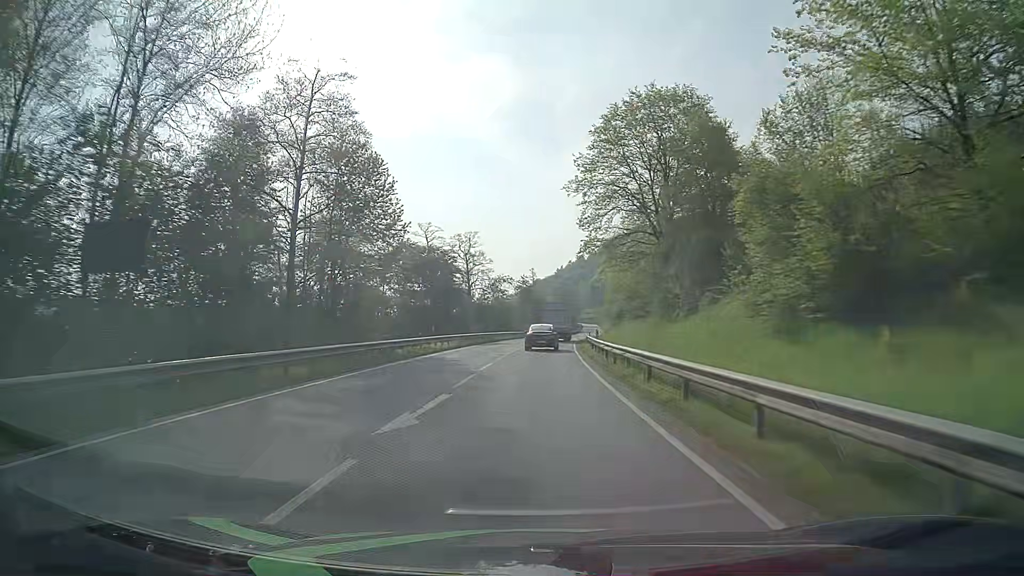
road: primary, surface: asphalt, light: Day
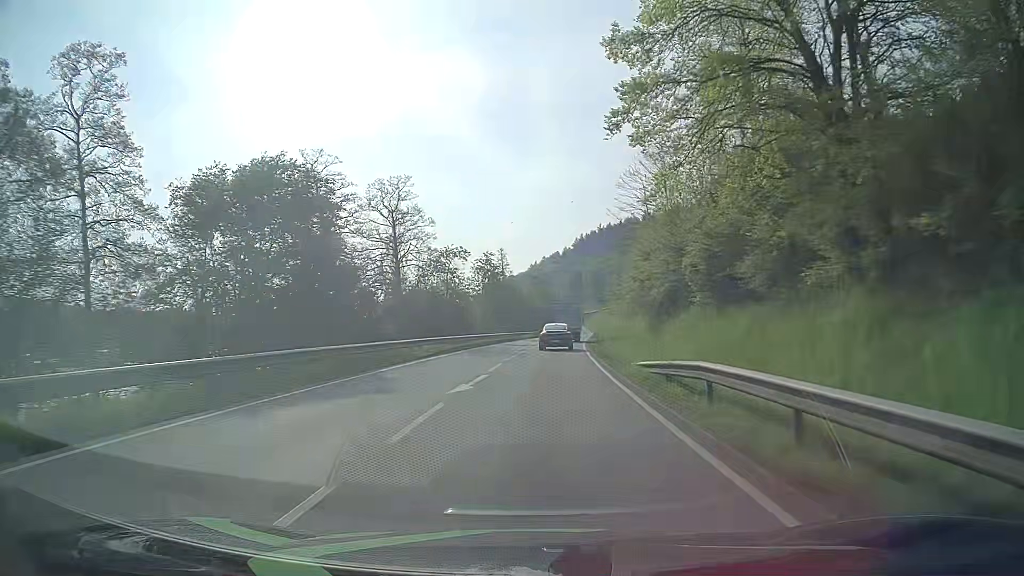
(+0.6, +37.1) m; +2°
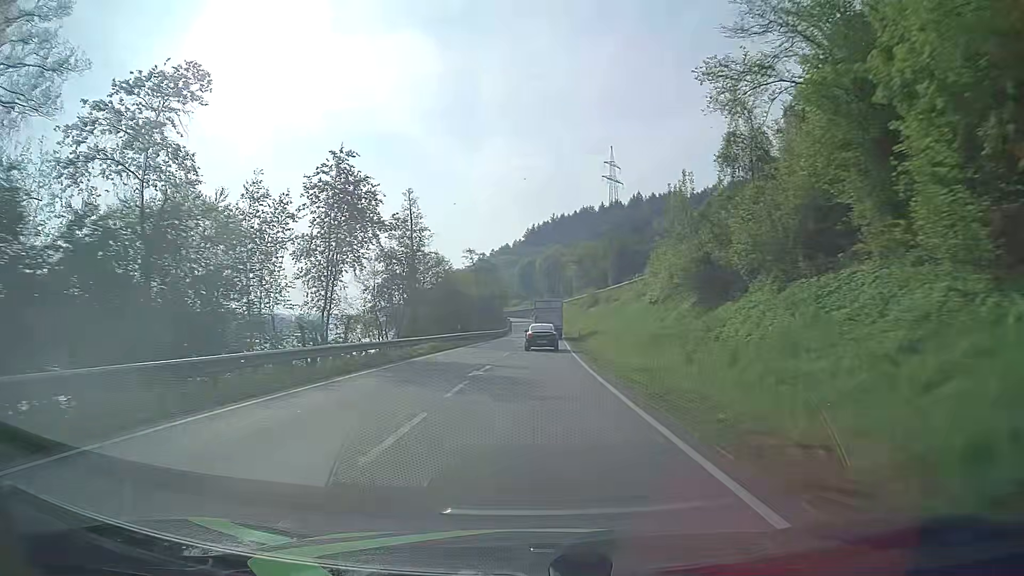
(+1.8, +49.2) m; +4°
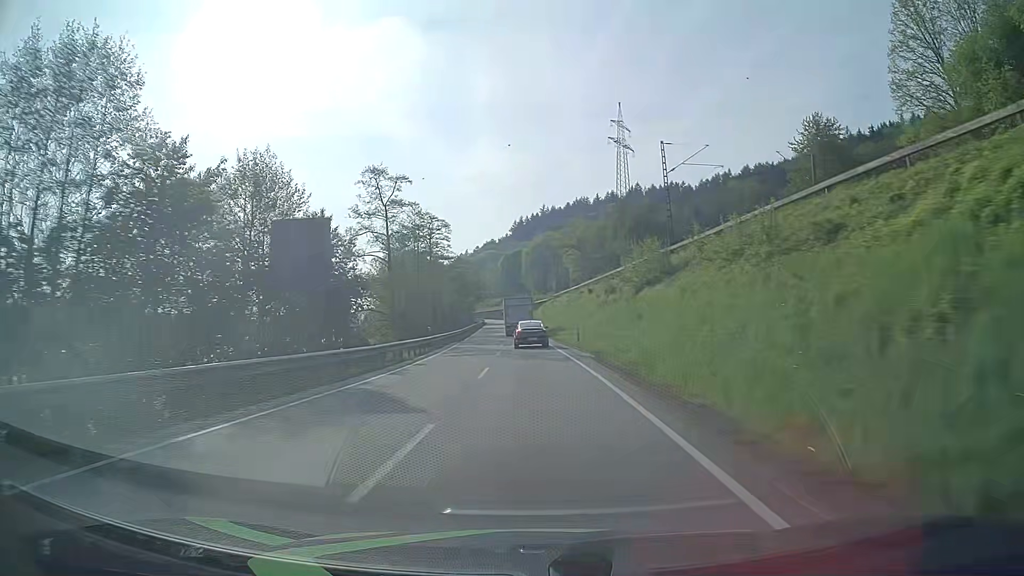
(+1.2, +61.7) m; +1°
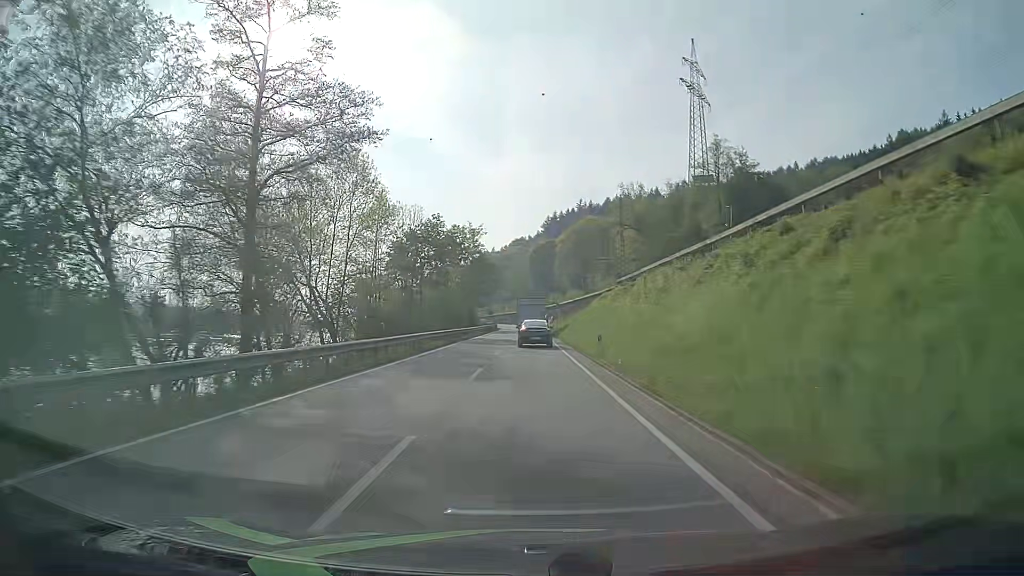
(-1.3, +60.8) m; -3°
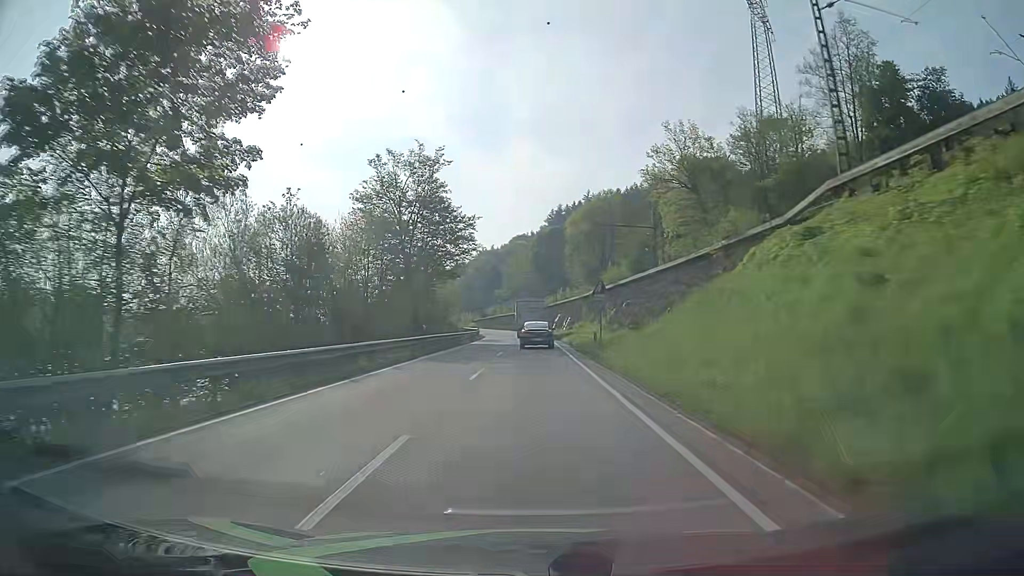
(-0.1, +47.7) m; 0°
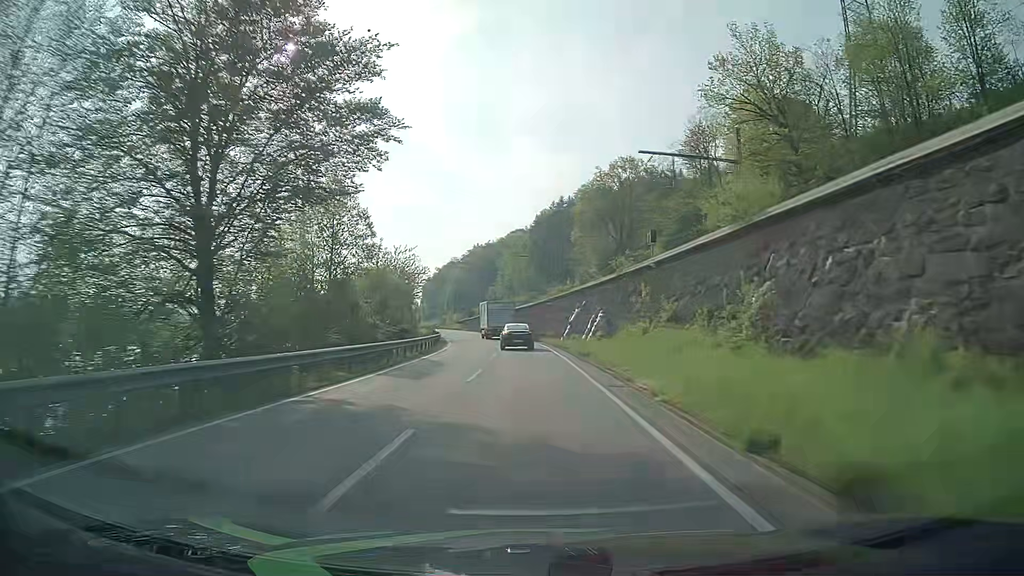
(0.0, +35.4) m; 0°
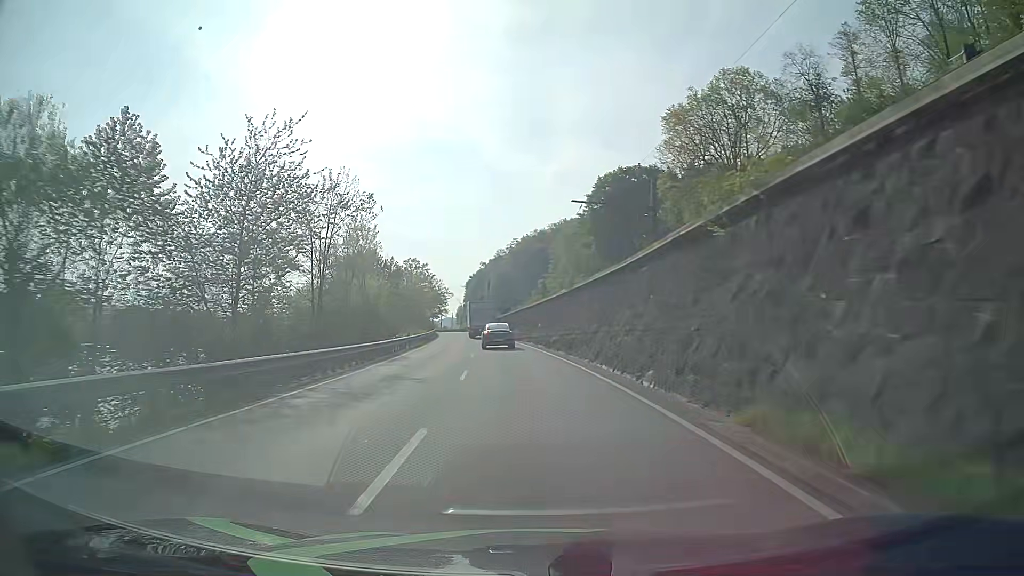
(-1.3, +47.6) m; -5°
(0, +10) (-1, +20) (-1, +30) (-2, +40) (-3, +50) (-4, +60) (-5, +70) (-6, +80) (-8, +90) (-9, +99) m
